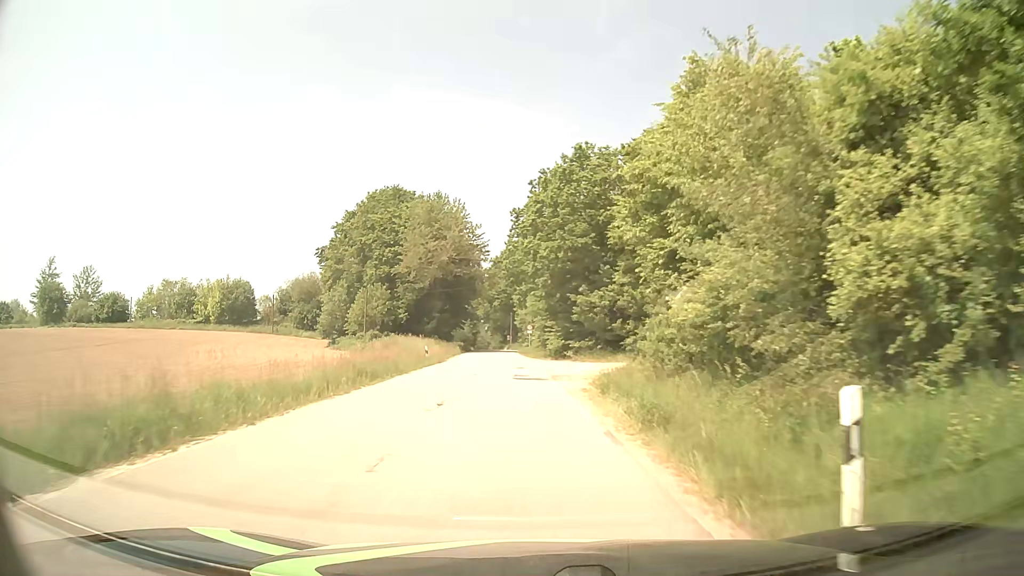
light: Day
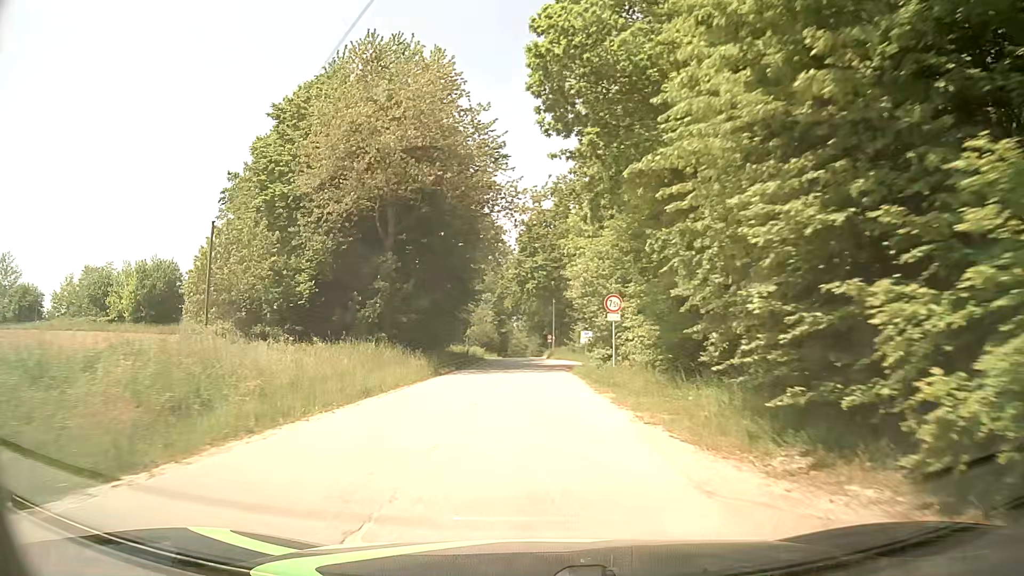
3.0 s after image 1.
(-1.8, +43.1) m; -4°
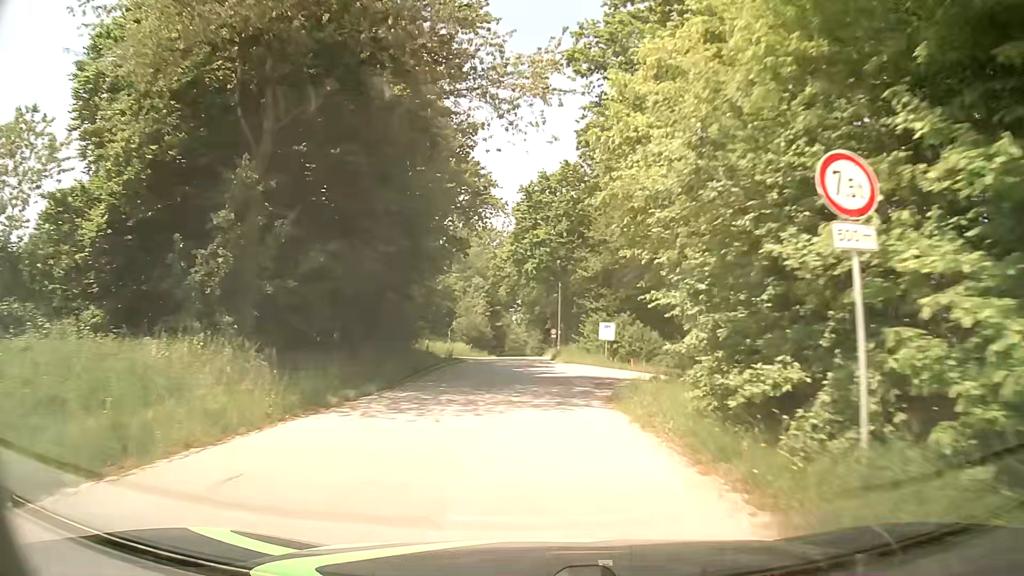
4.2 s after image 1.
(+0.2, +17.1) m; 0°
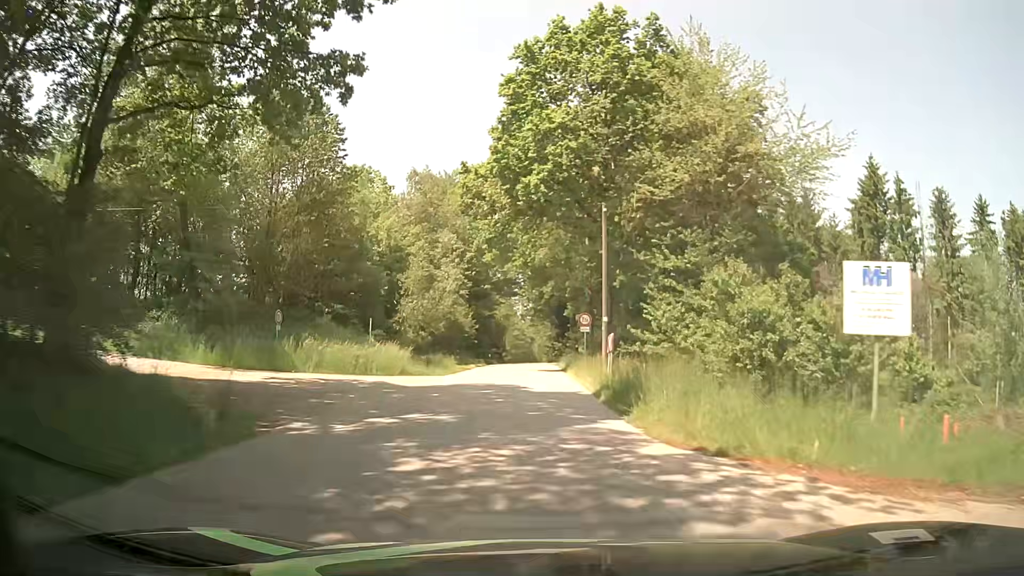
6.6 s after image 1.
(+0.4, +33.6) m; 0°
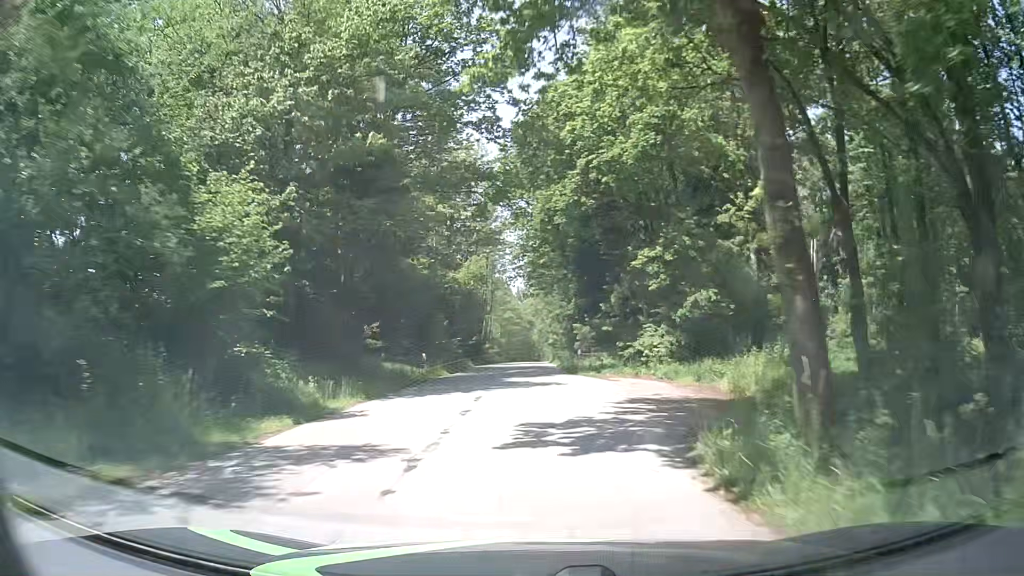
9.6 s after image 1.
(+0.3, +42.5) m; 0°
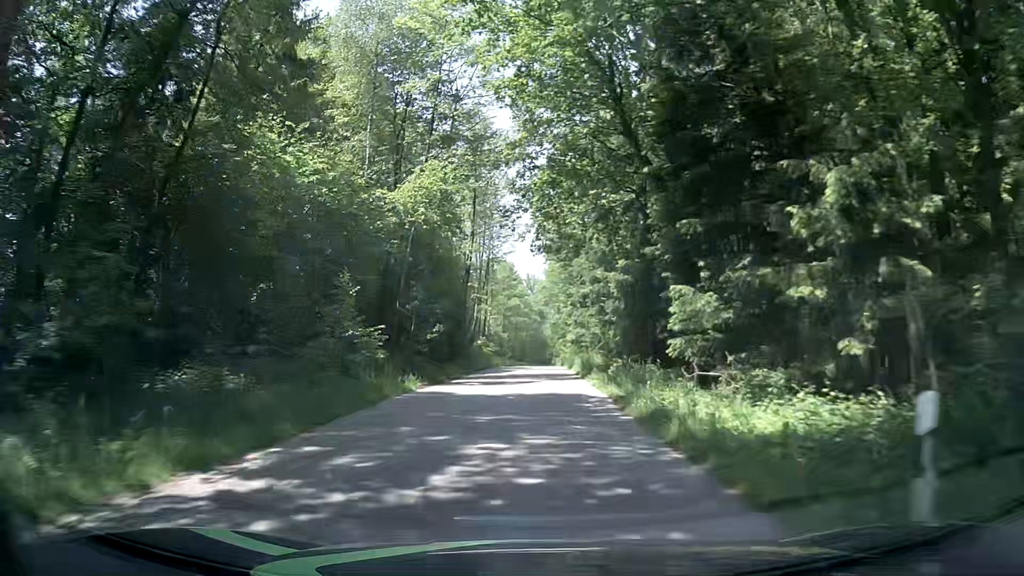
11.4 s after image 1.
(+0.2, +26.1) m; 0°
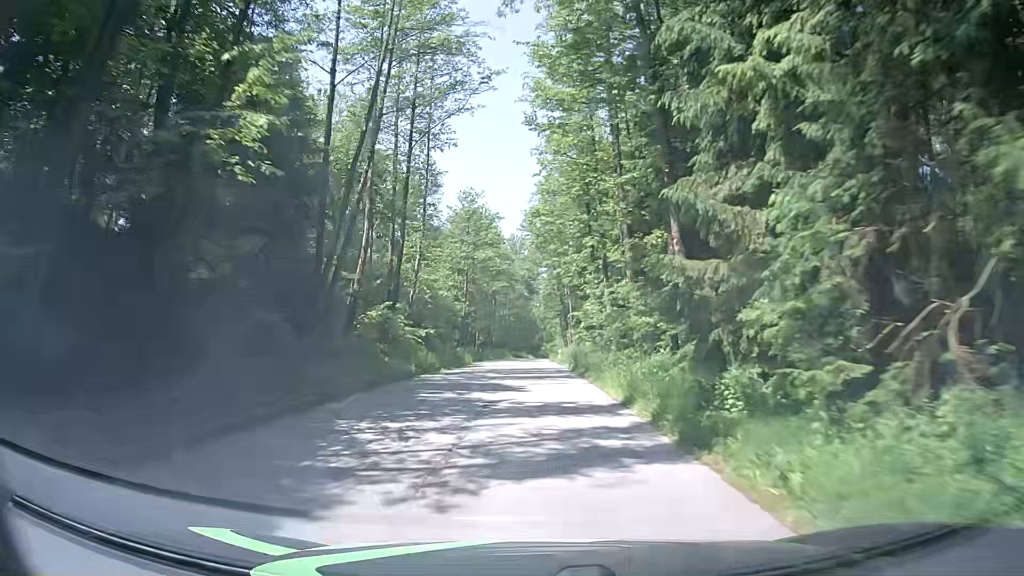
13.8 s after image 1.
(+0.3, +35.9) m; +2°
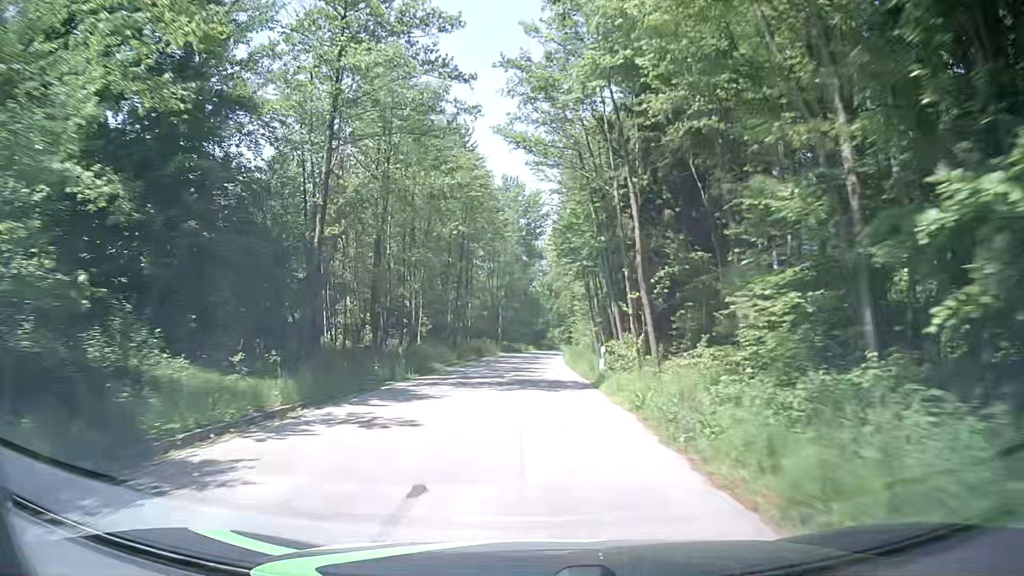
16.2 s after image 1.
(-0.3, +37.2) m; 0°
(0, +10) (0, +20) (0, +30) (0, +40) (0, +50) (0, +60) (+1, +70) (+3, +80) (+4, +90) (+7, +99) m
